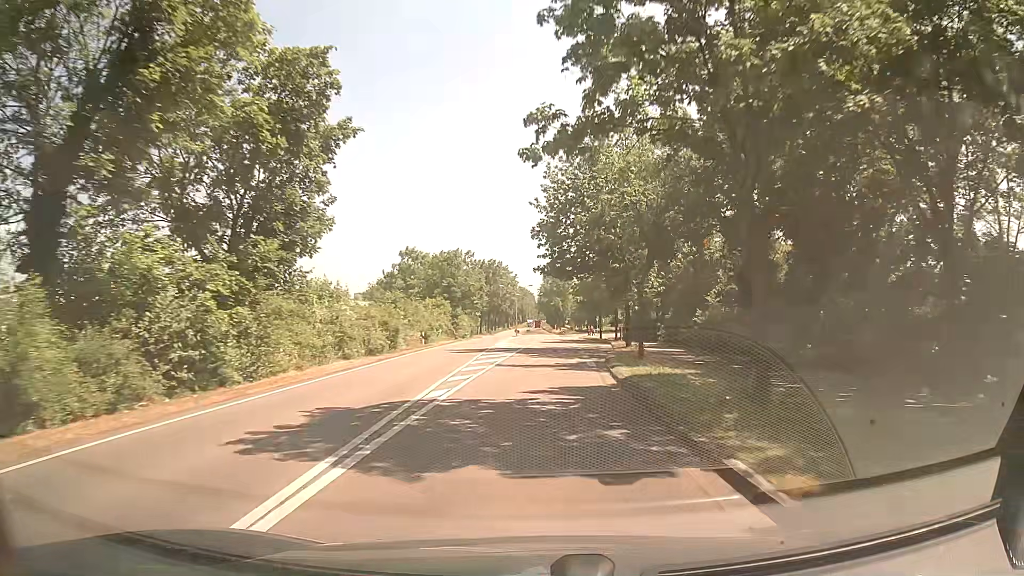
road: secondary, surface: asphalt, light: Day
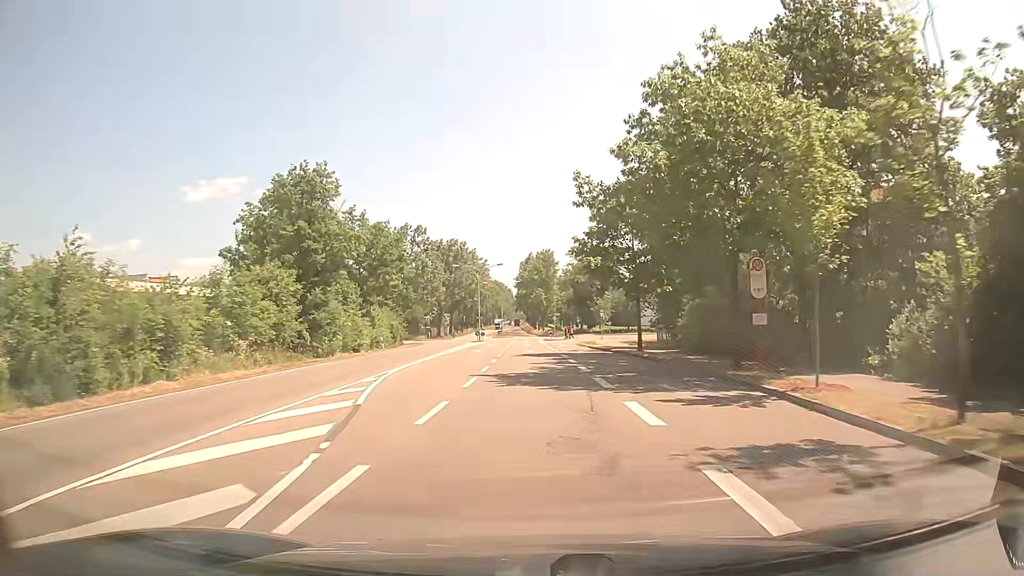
(+1.2, +43.2) m; +2°
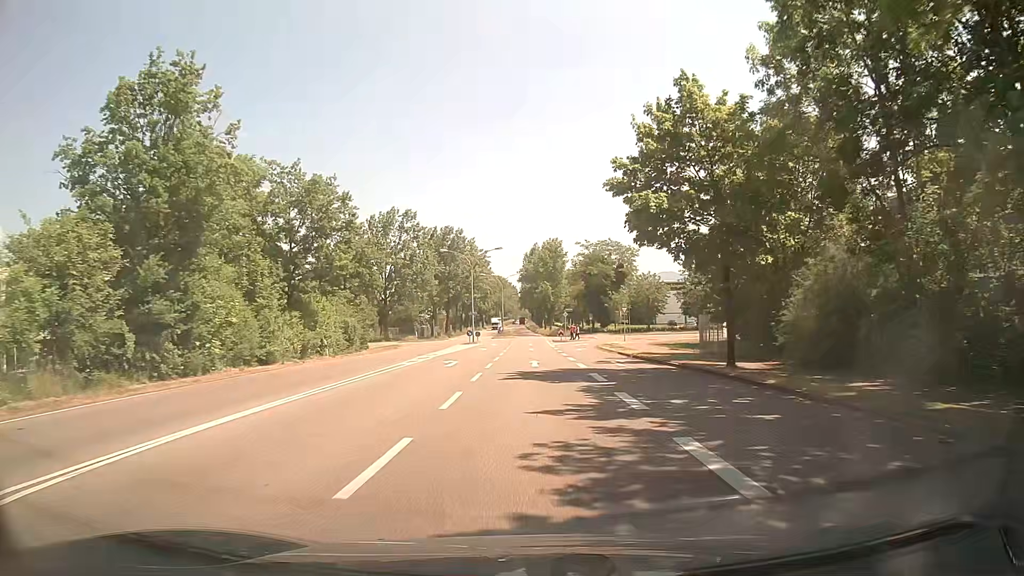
(0.0, +16.1) m; 0°
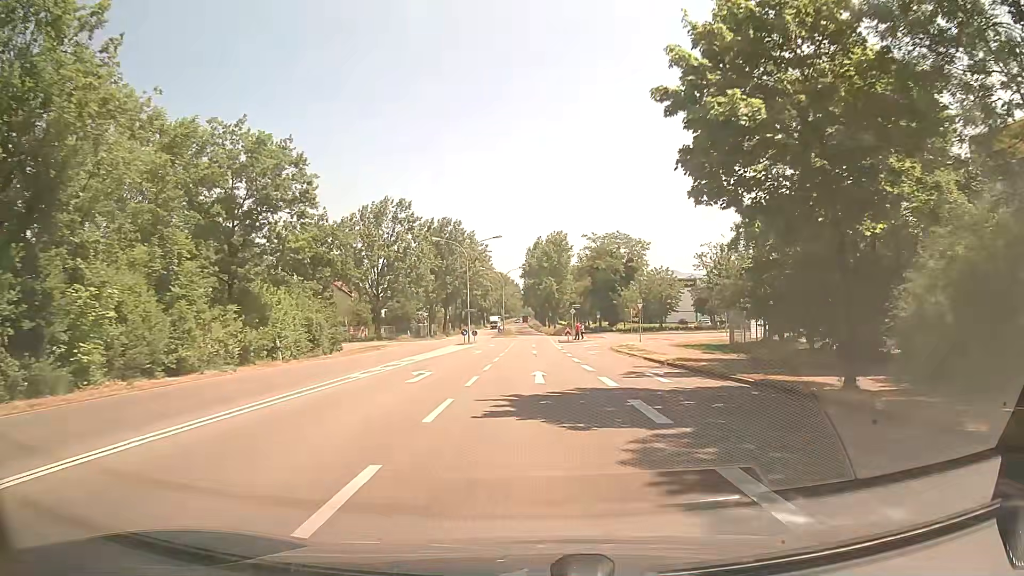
(-0.1, +7.8) m; -1°
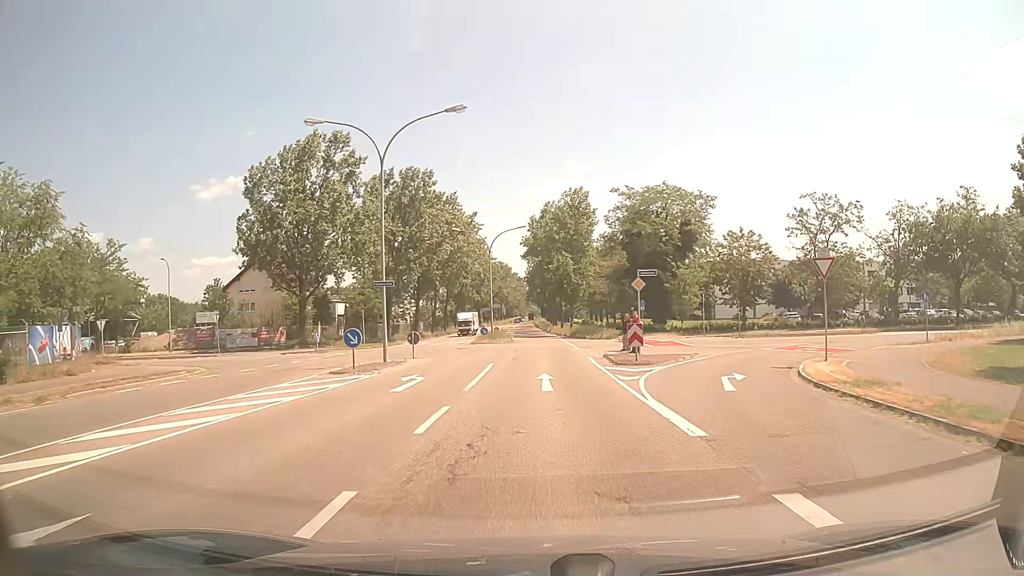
(0.0, +37.1) m; 0°
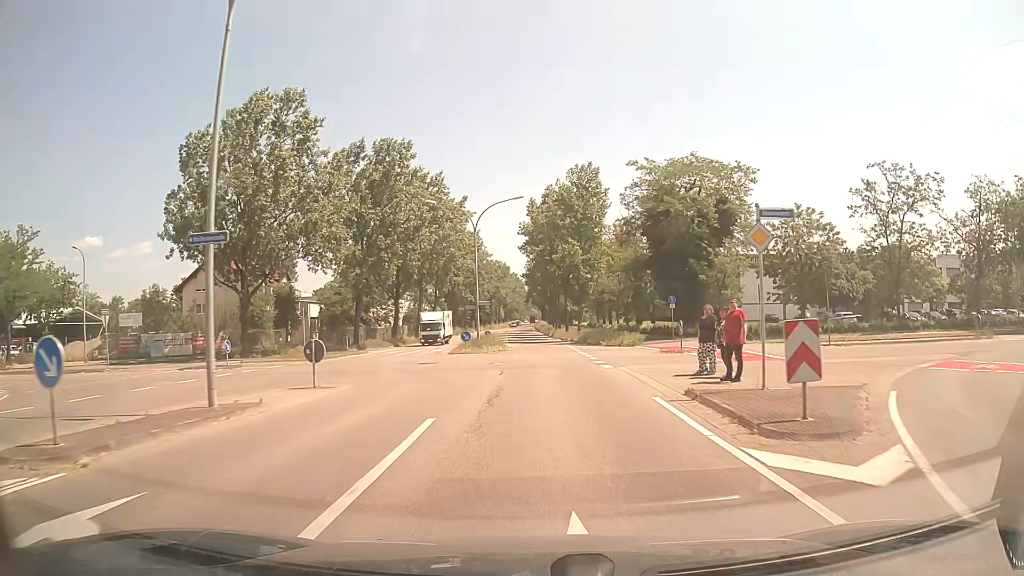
(0.0, +14.2) m; 0°
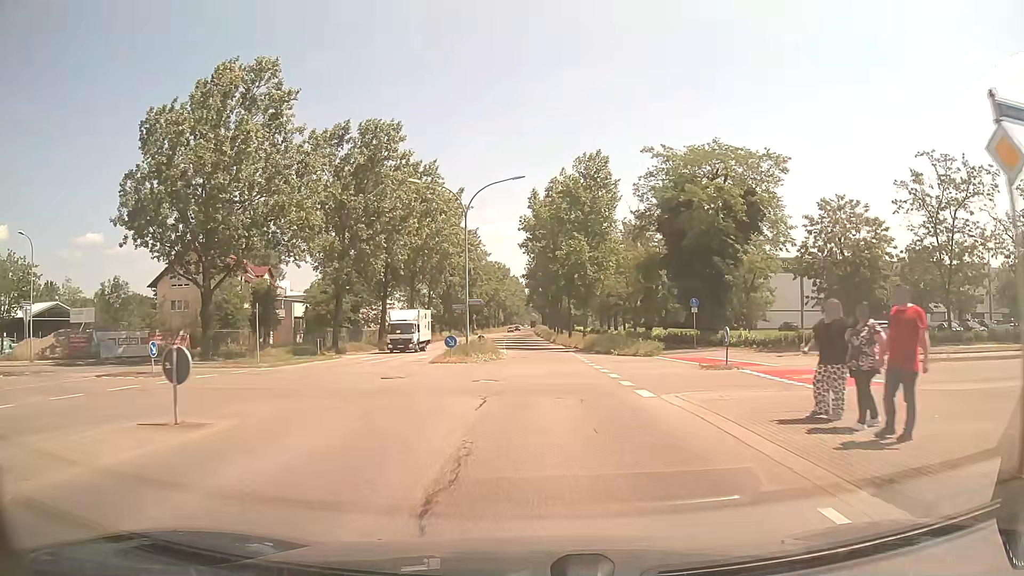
(0.0, +7.1) m; 0°
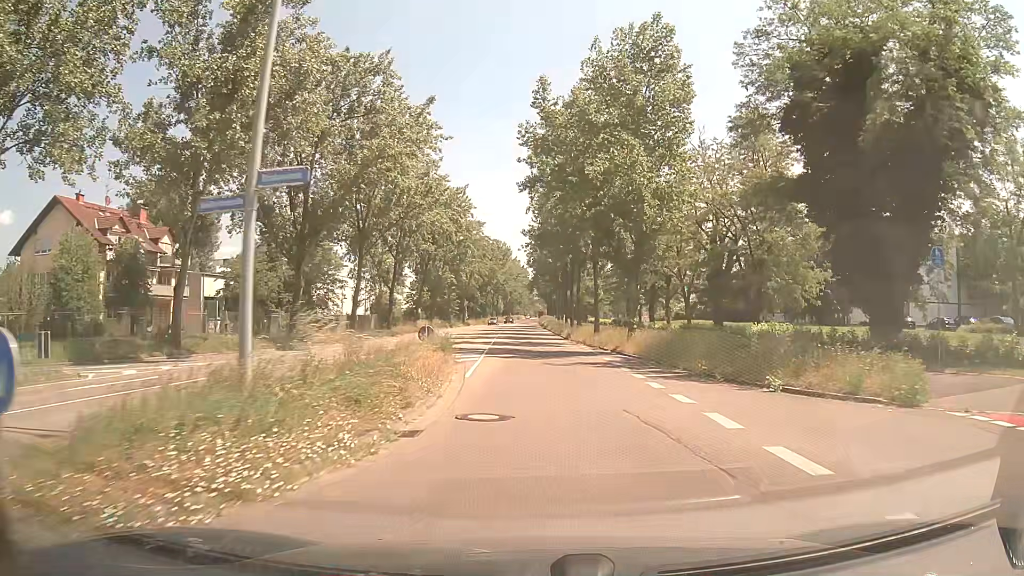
(0.0, +28.1) m; 0°
(0, +10) (0, +20) (0, +30) (0, +40) (0, +50) (0, +60) (0, +70) (-1, +80) (-1, +90) (-1, +100) m
